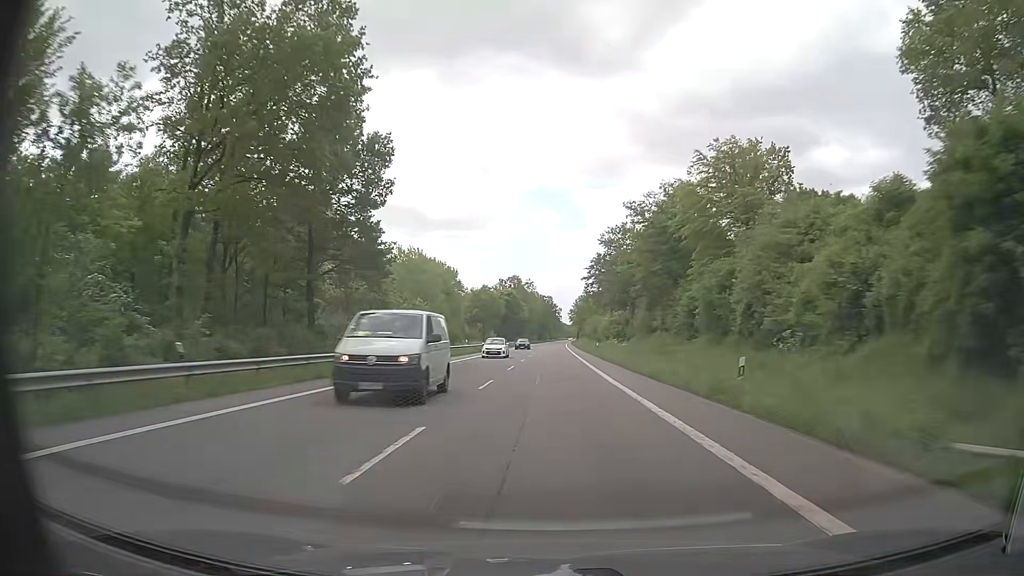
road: primary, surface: asphalt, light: Day
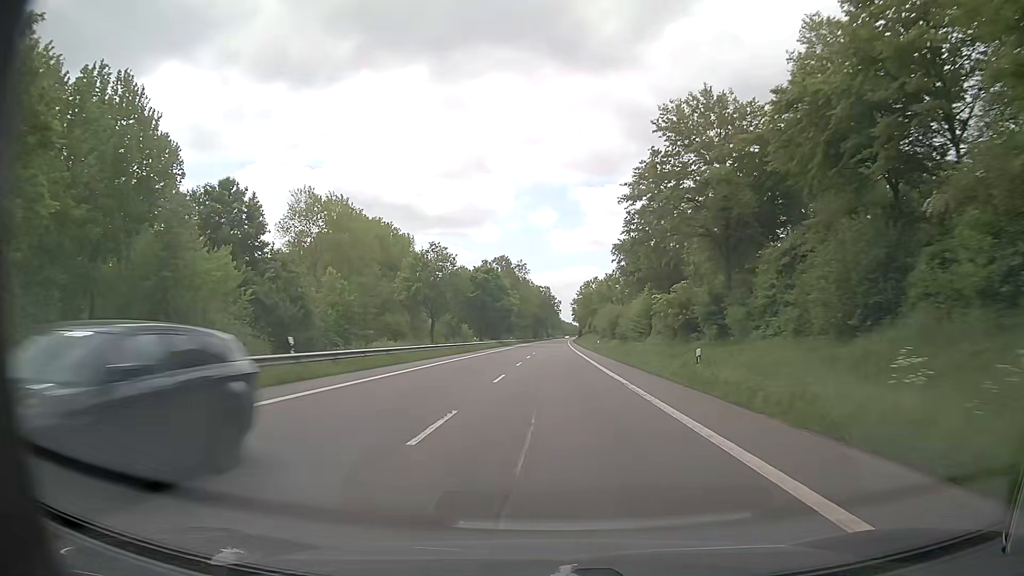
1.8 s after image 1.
(+0.3, +45.8) m; +1°
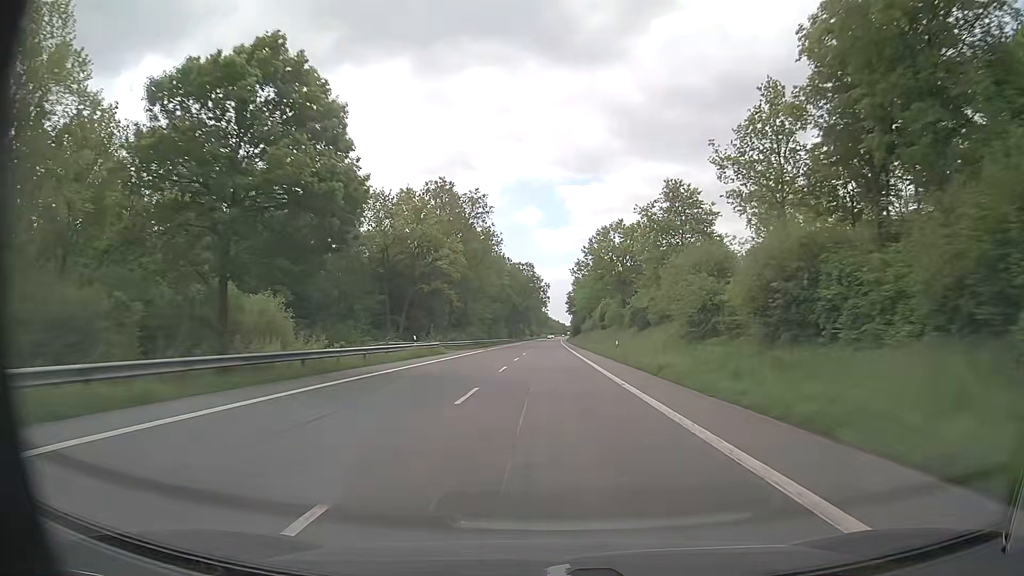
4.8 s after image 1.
(+0.5, +79.3) m; +1°
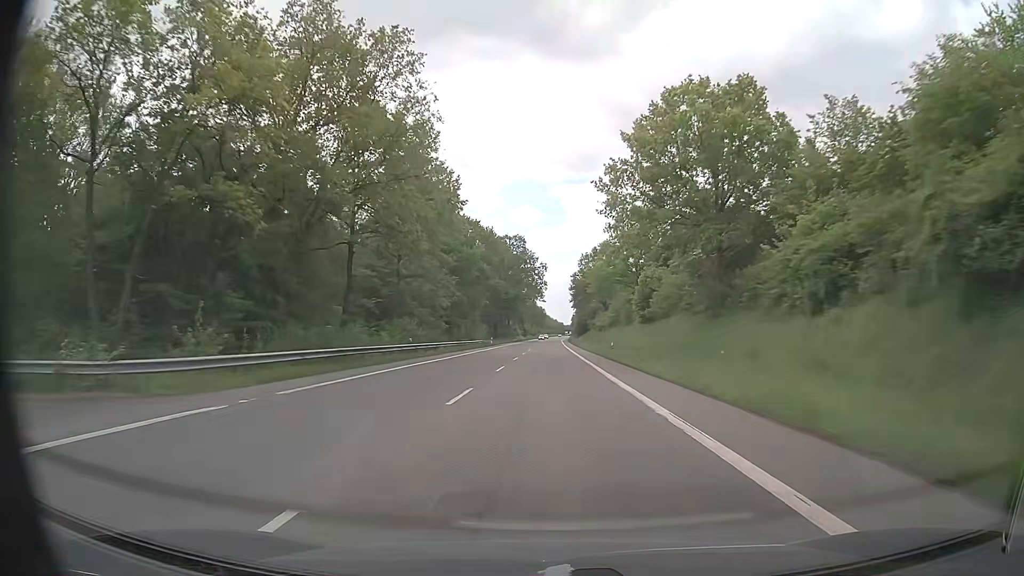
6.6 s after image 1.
(+0.1, +48.4) m; 0°
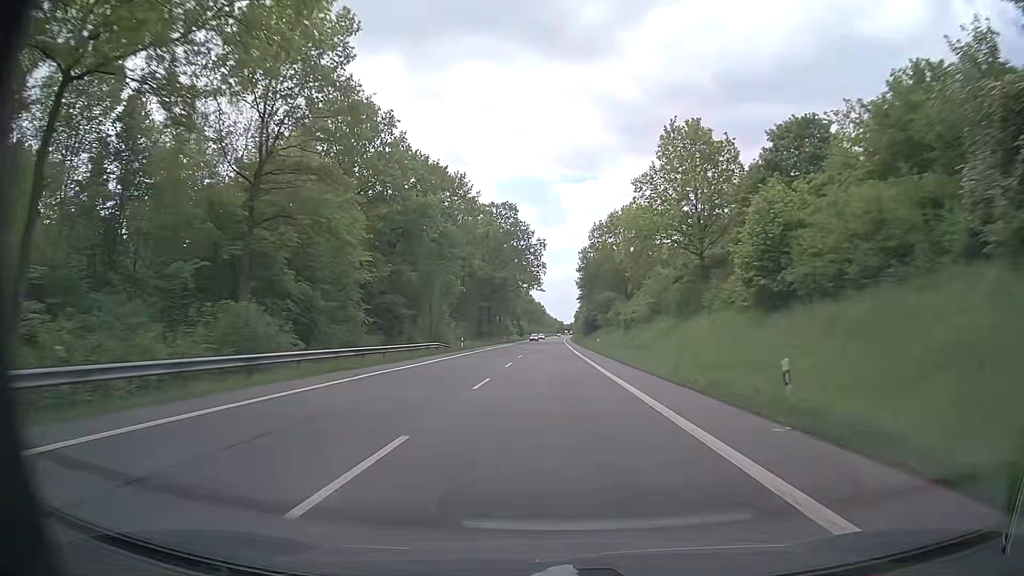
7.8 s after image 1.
(-0.1, +32.4) m; 0°
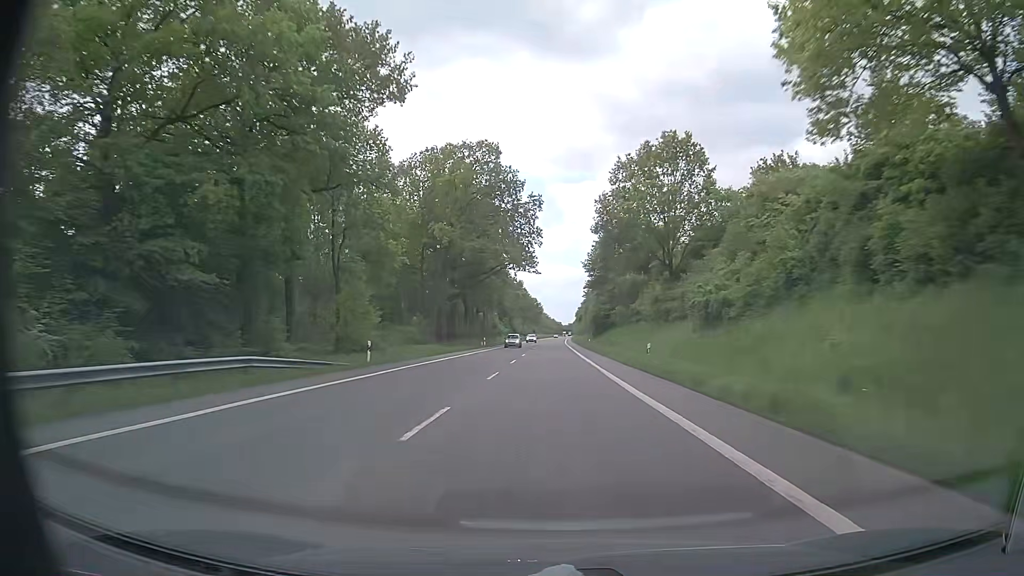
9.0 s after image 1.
(+0.2, +32.5) m; 0°
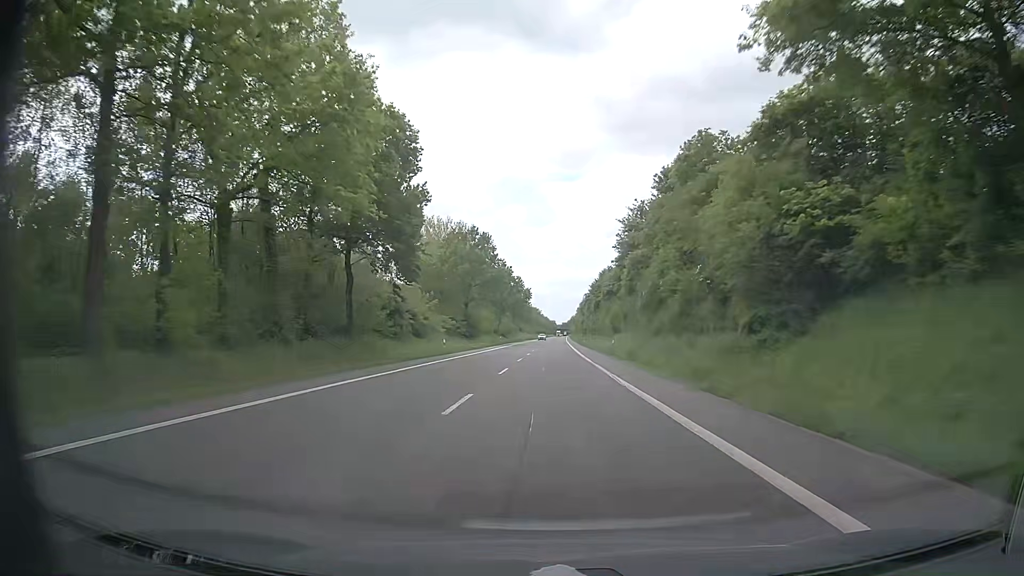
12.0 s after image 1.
(+0.5, +81.5) m; +1°
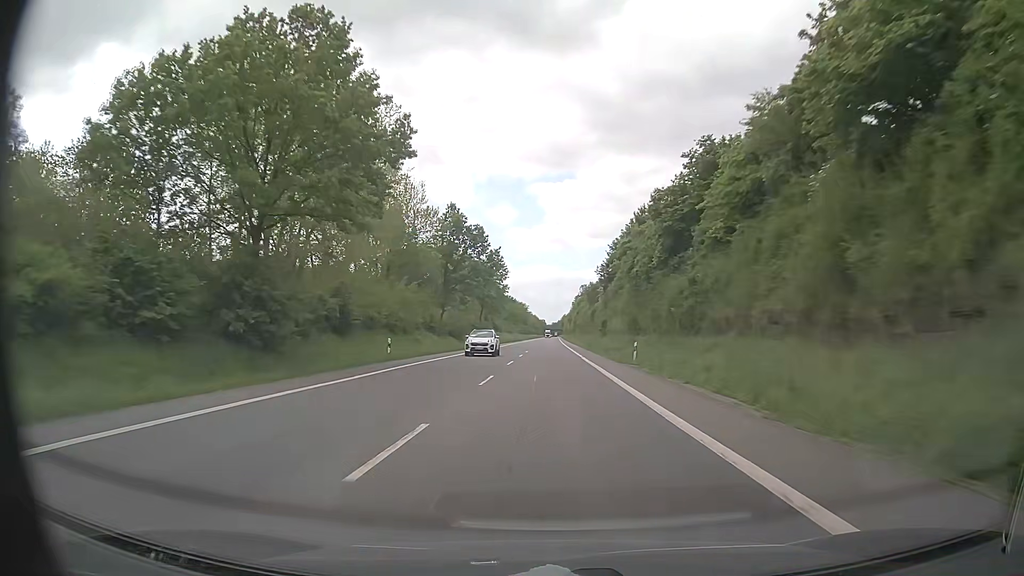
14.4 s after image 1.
(+0.5, +65.2) m; +1°
(0, +10) (0, +20) (0, +30) (0, +40) (0, +50) (0, +60) (0, +70) (0, +80) (+1, +90) (+1, +100) m
